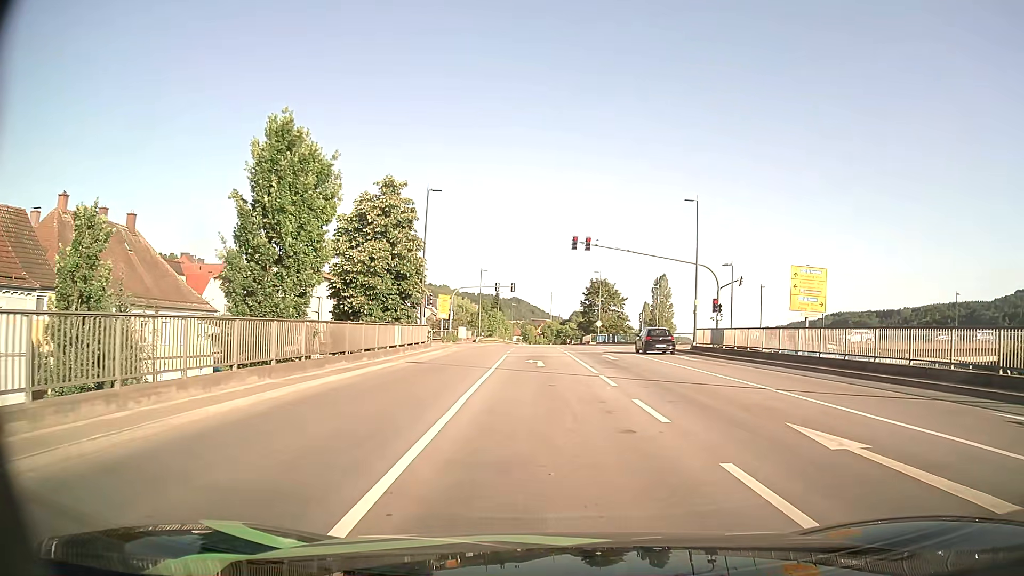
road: primary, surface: asphalt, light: Day
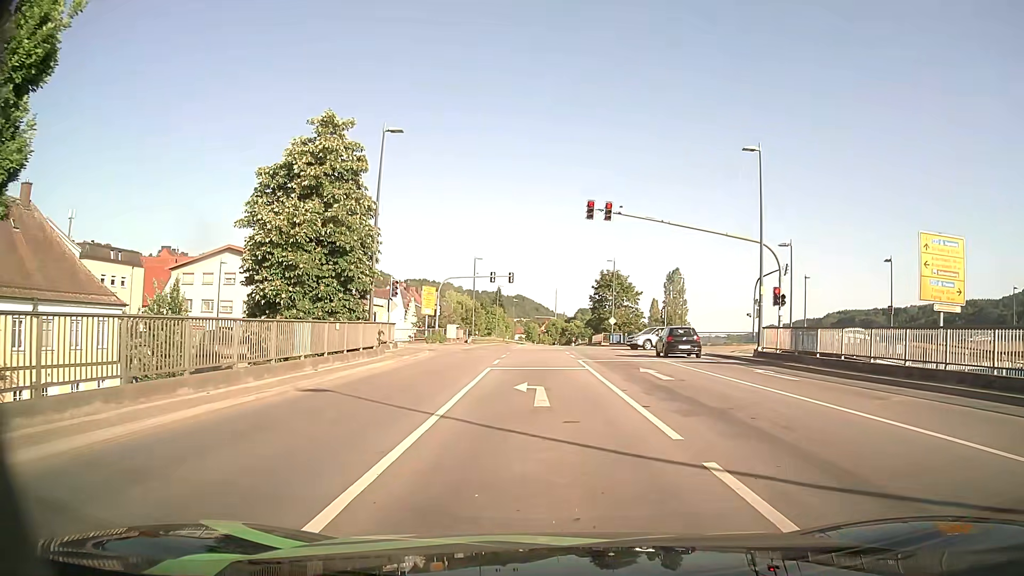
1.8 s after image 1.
(-0.1, +11.7) m; -1°
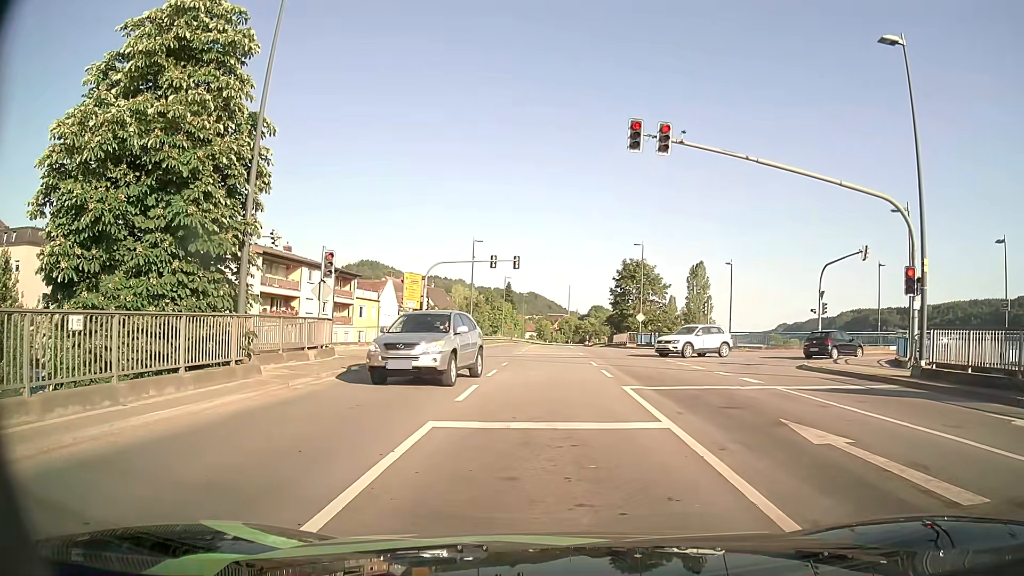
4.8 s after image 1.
(-0.1, +12.3) m; -1°
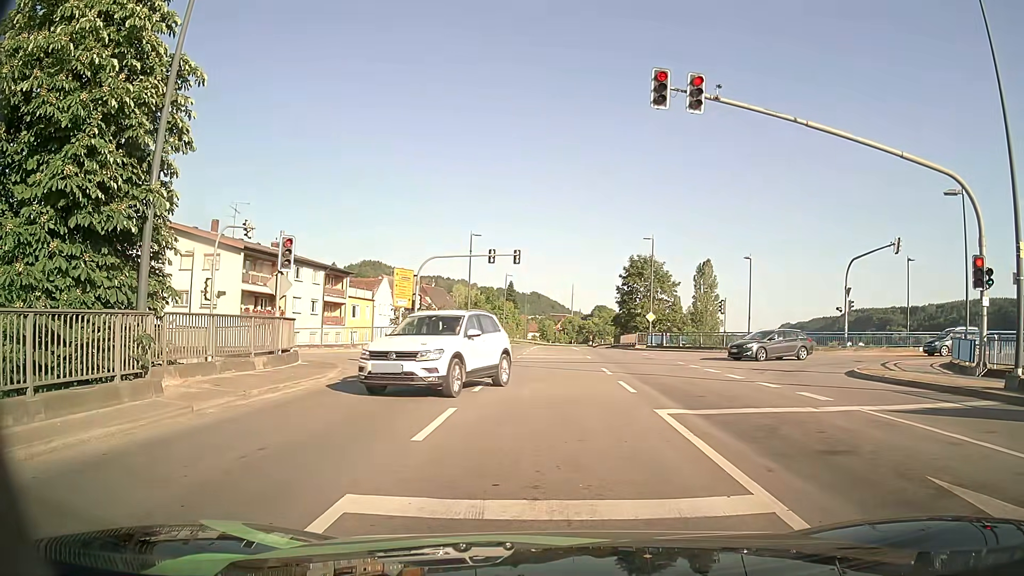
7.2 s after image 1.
(0.0, +3.9) m; 0°
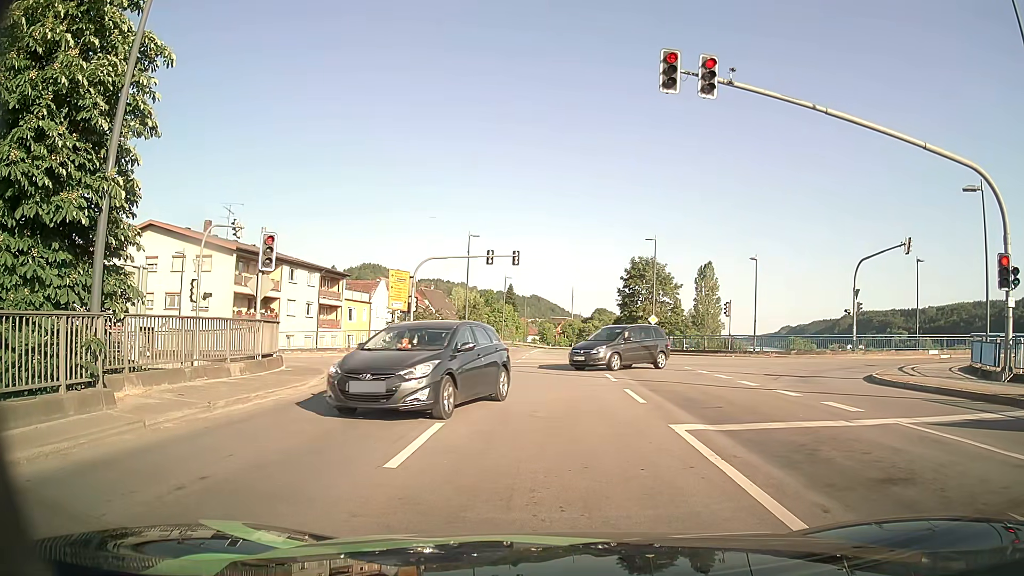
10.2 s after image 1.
(0.0, +1.3) m; 0°
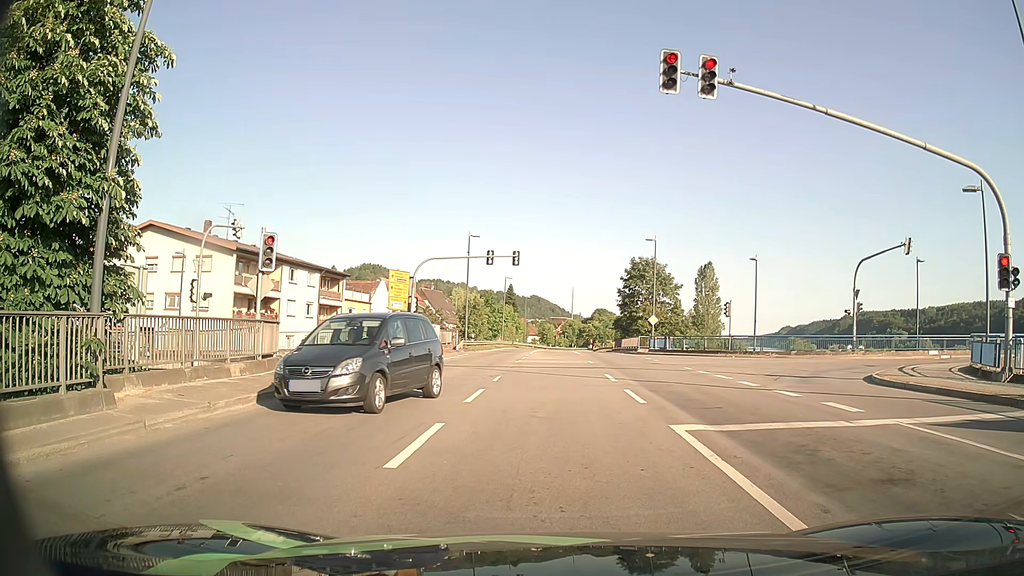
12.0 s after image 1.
(0.0, +0.1) m; 0°
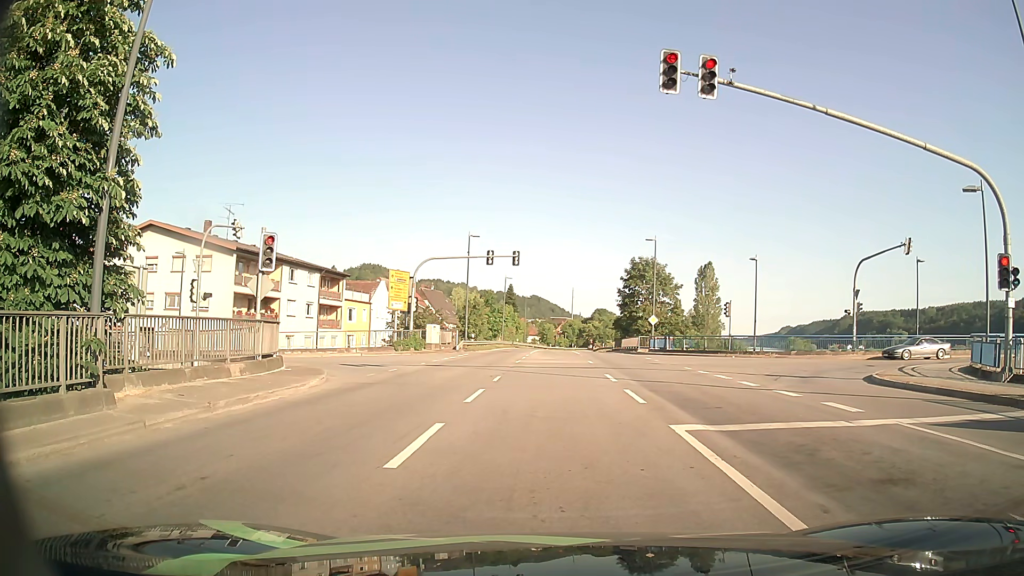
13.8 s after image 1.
(0.0, 0.0) m; 0°
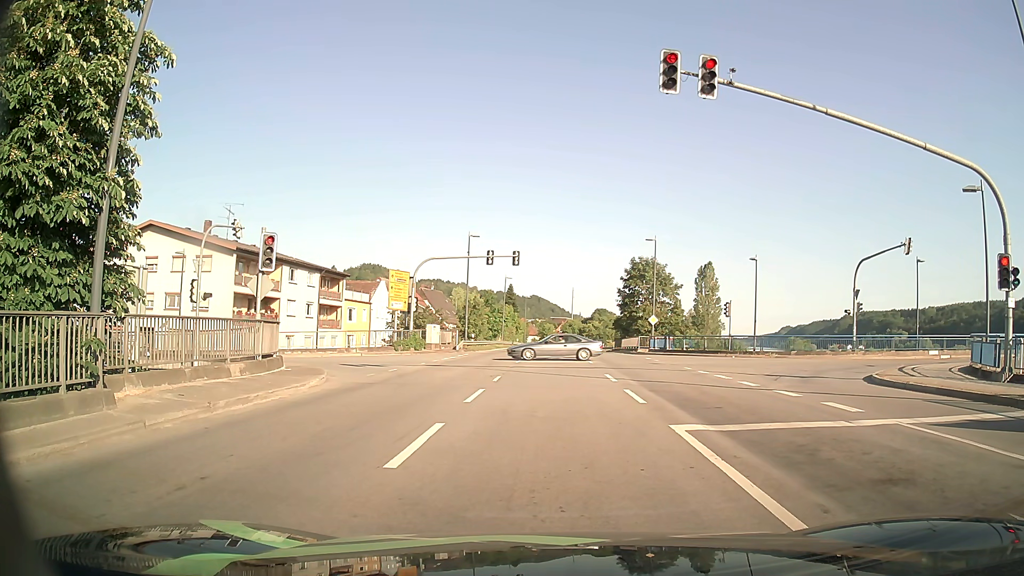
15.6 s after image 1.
(0.0, 0.0) m; 0°
(0, +10) (0, +20) (-3, +29) (-11, +35) (-21, +36) (-31, +36) (-41, +36) (-51, +36) (-61, +36) (-71, +36) m
